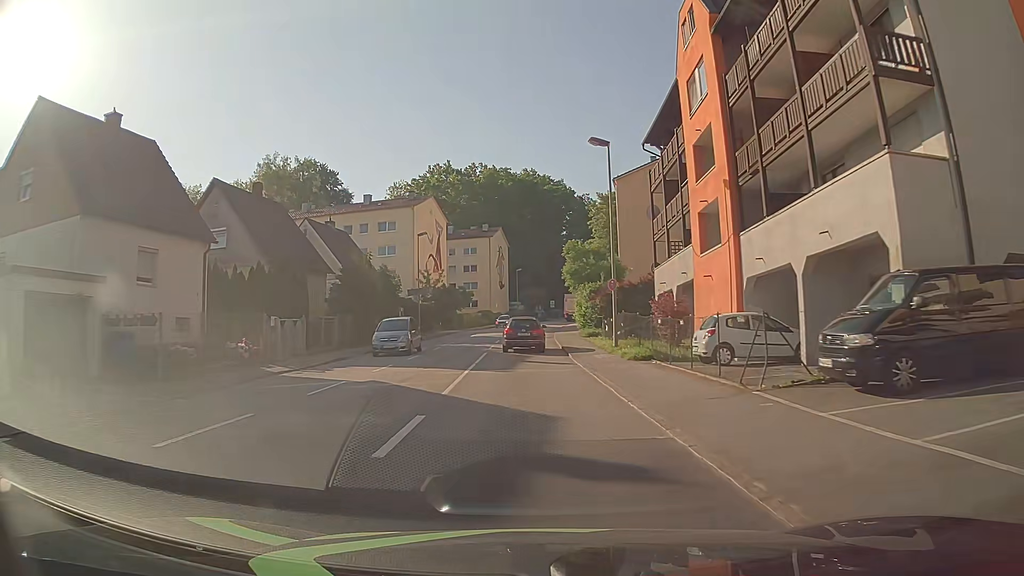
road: tertiary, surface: asphalt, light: Day
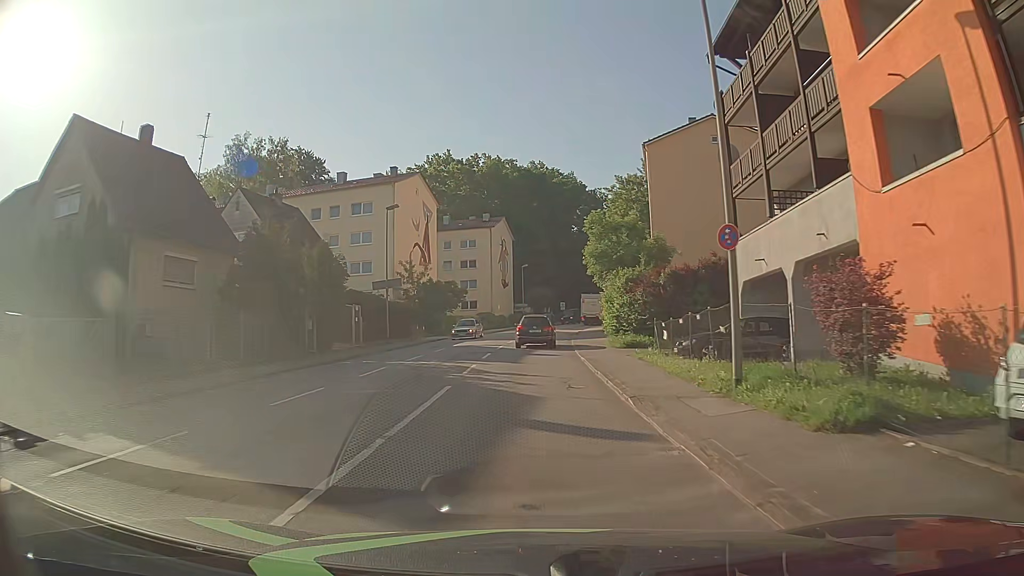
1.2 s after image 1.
(-0.1, +14.0) m; -1°
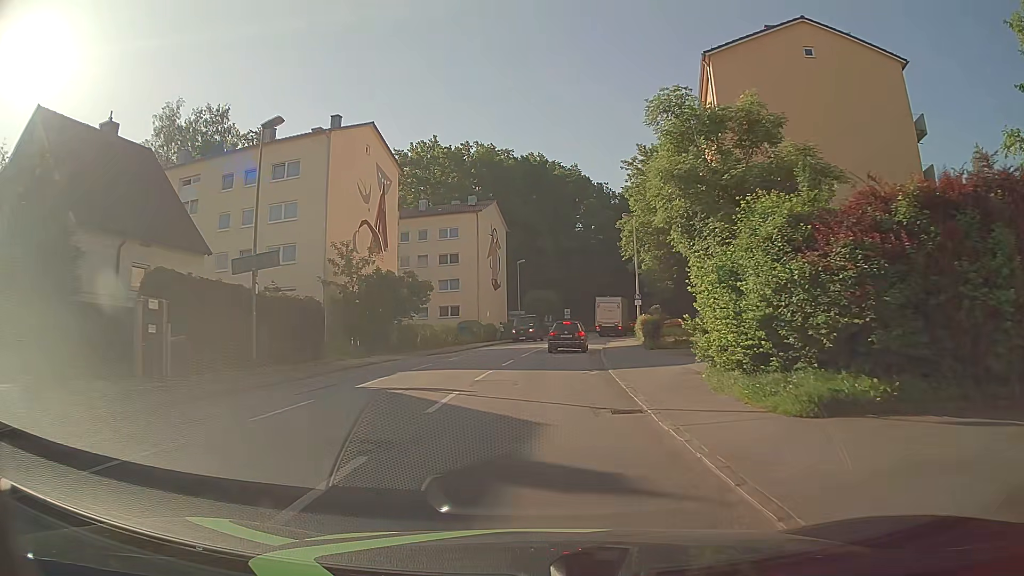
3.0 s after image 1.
(0.0, +19.1) m; 0°
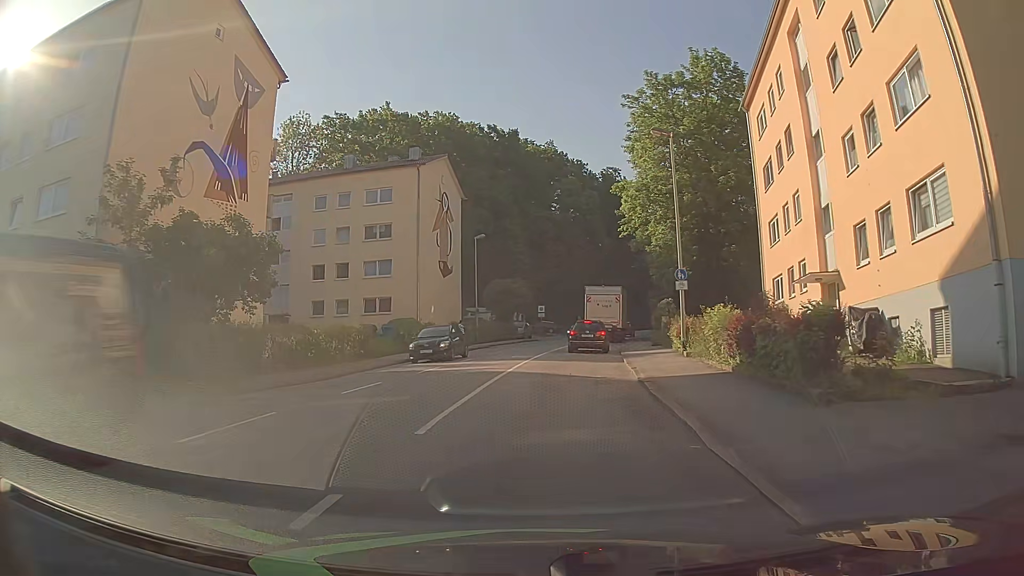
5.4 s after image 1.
(+0.4, +19.7) m; +2°
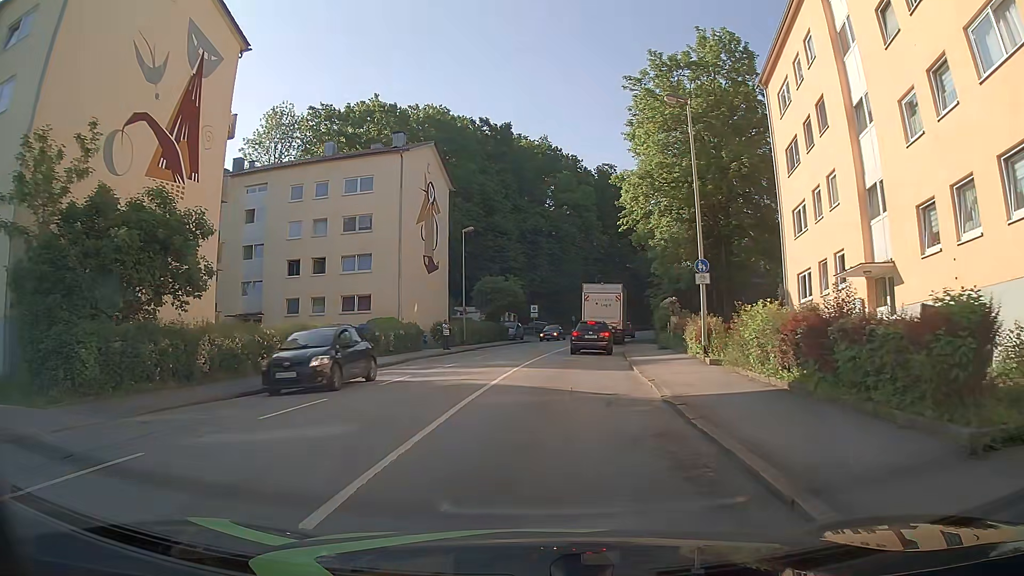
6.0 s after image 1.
(+0.1, +3.9) m; +1°
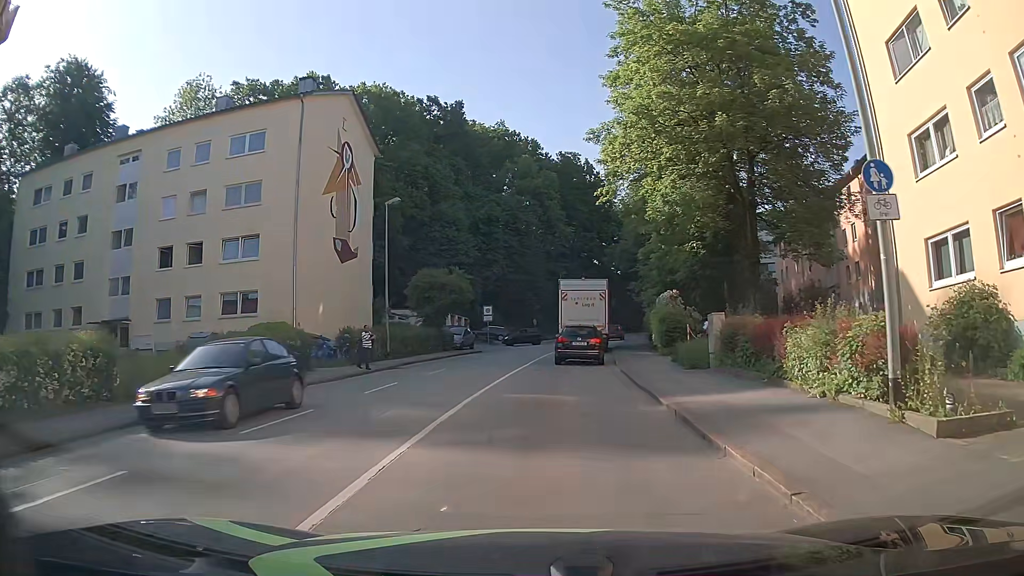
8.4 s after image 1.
(+0.4, +12.5) m; +3°
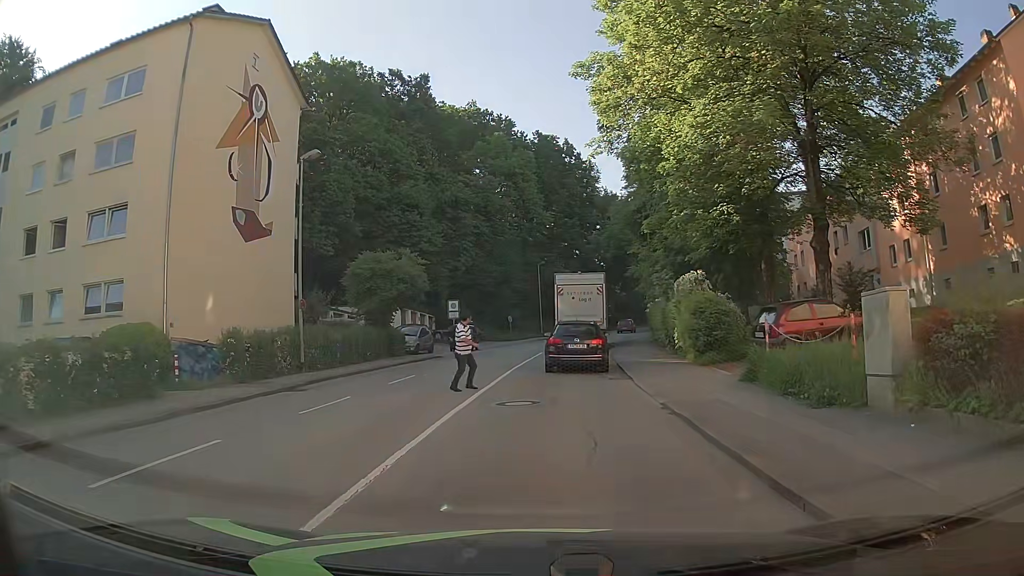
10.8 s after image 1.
(+0.5, +9.4) m; +3°
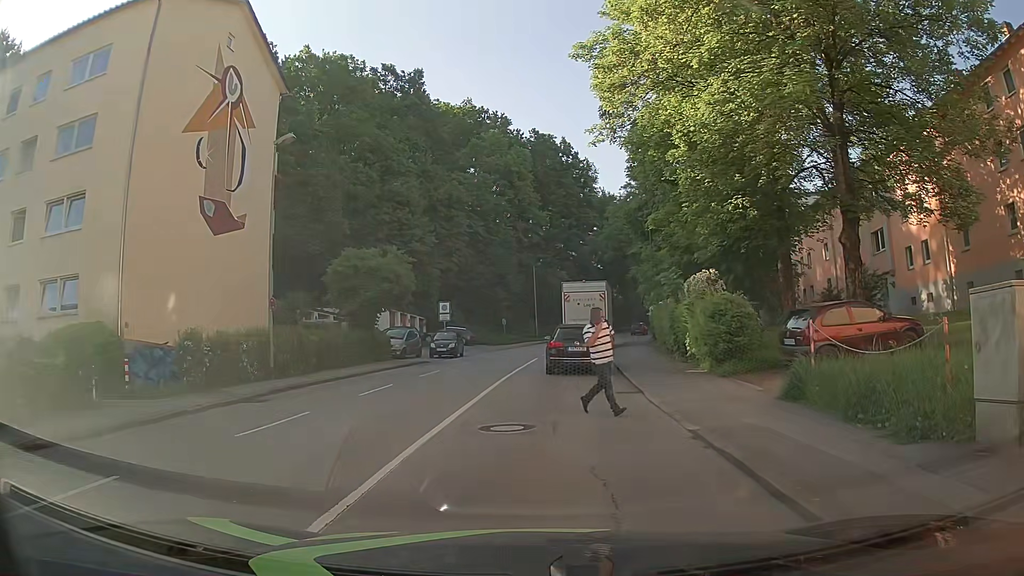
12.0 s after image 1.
(0.0, +2.4) m; +1°
